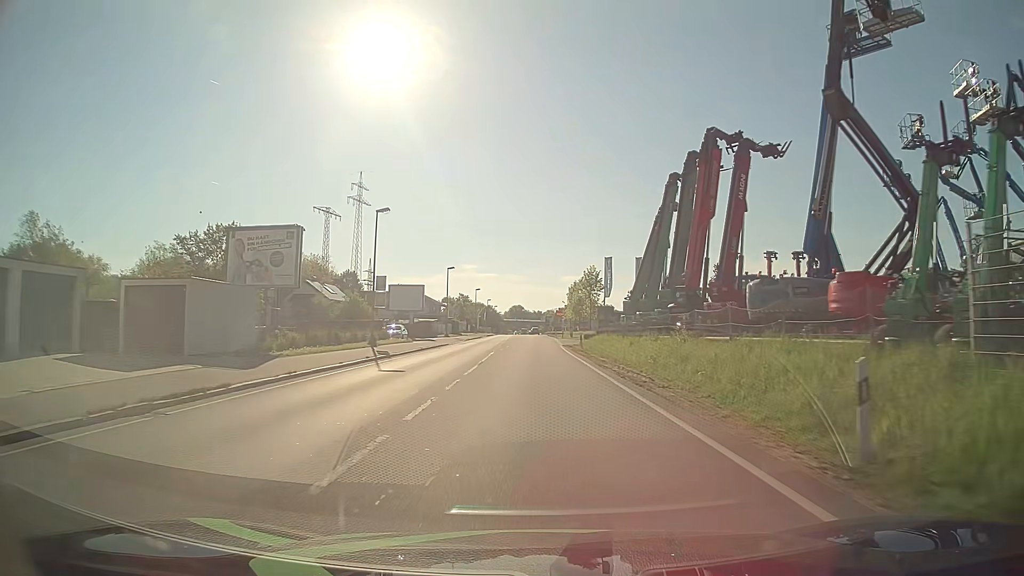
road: primary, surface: asphalt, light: Day
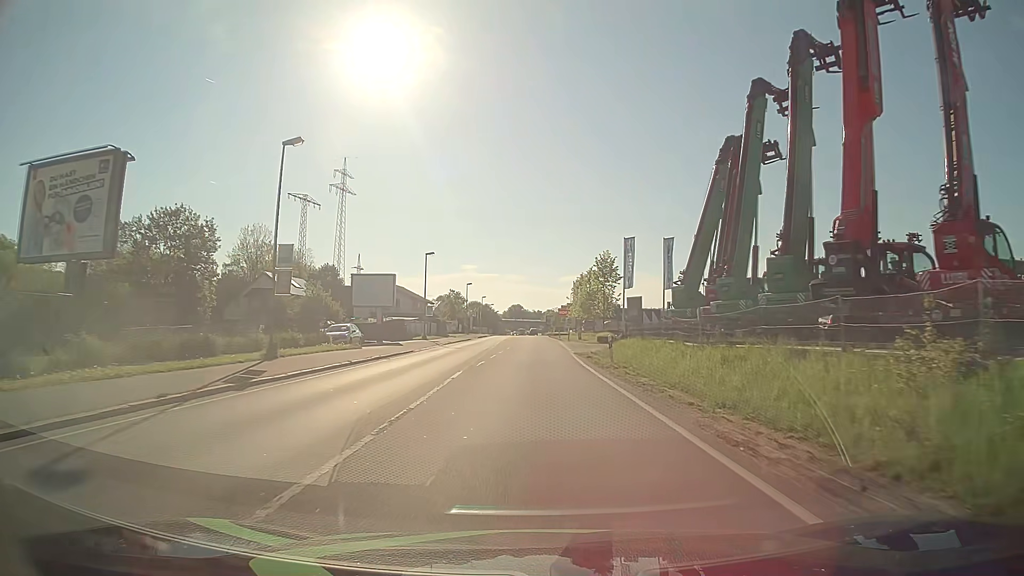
(0.0, +15.3) m; 0°
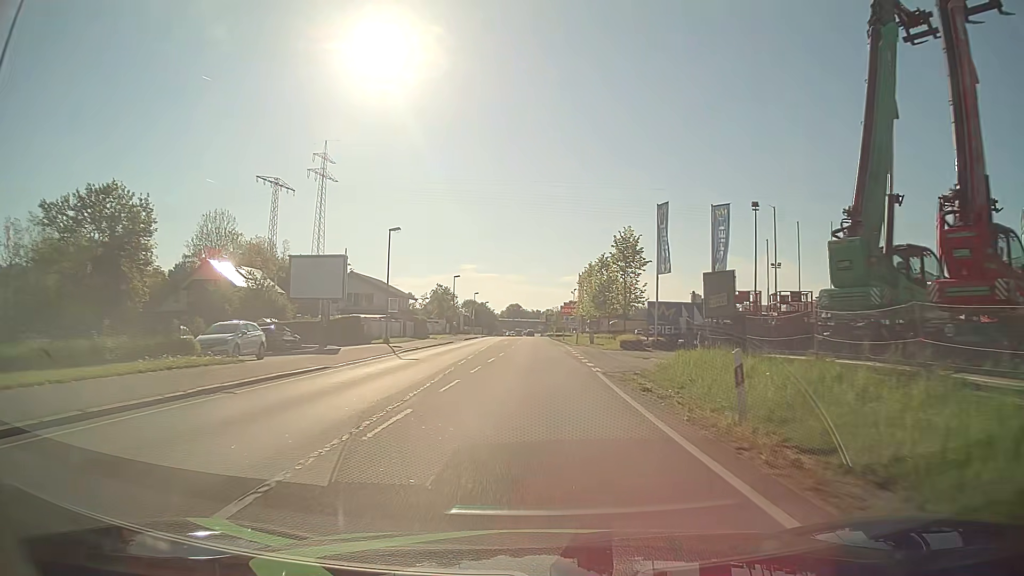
(+0.1, +15.3) m; 0°
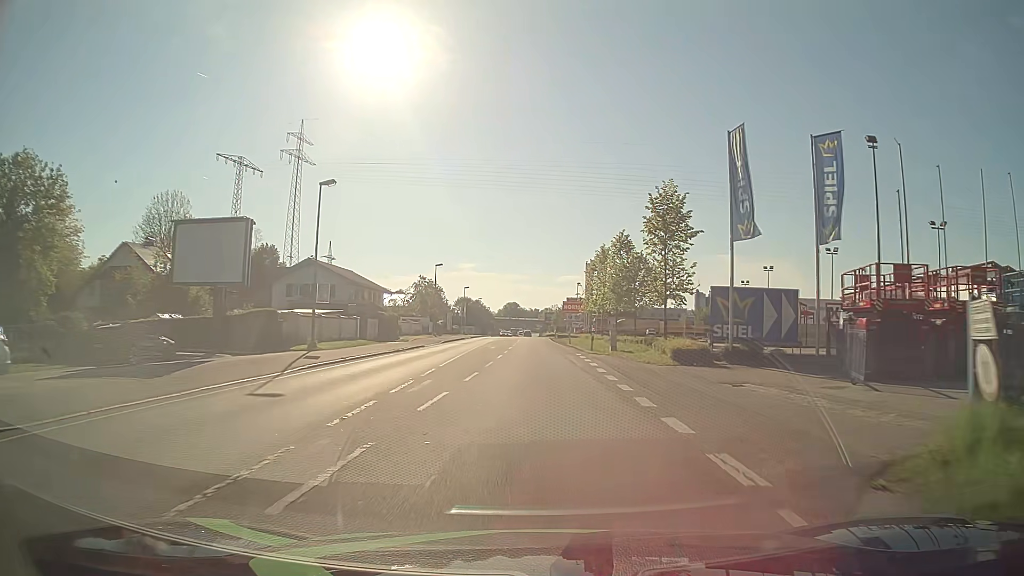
(+0.1, +15.3) m; +1°
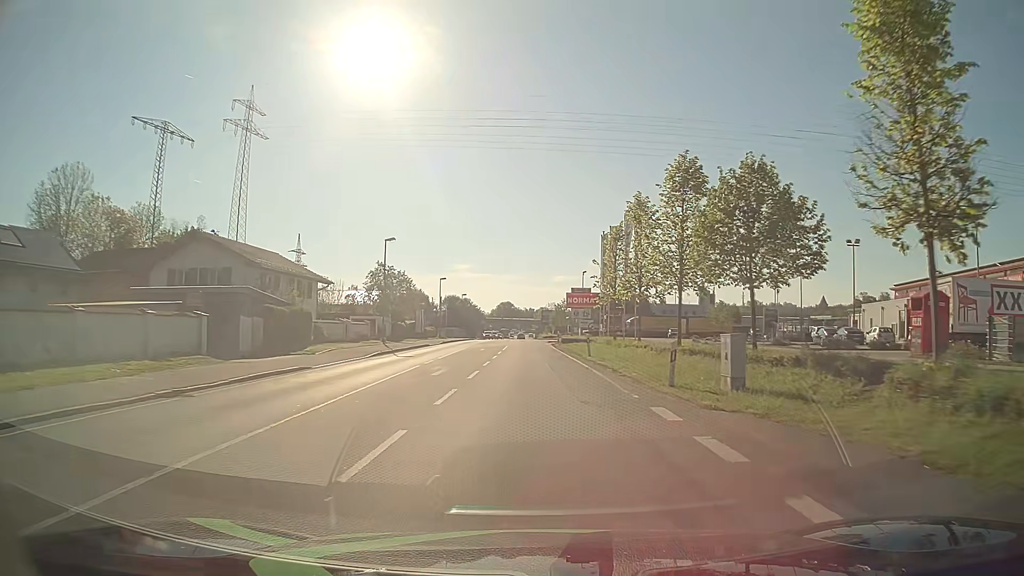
(-0.1, +22.9) m; 0°
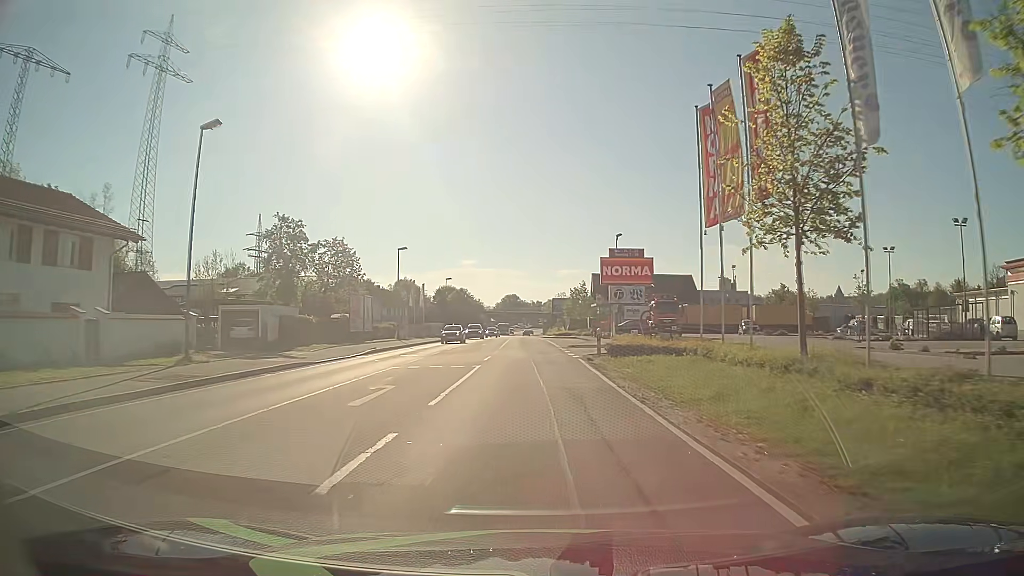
(-0.2, +30.6) m; -1°
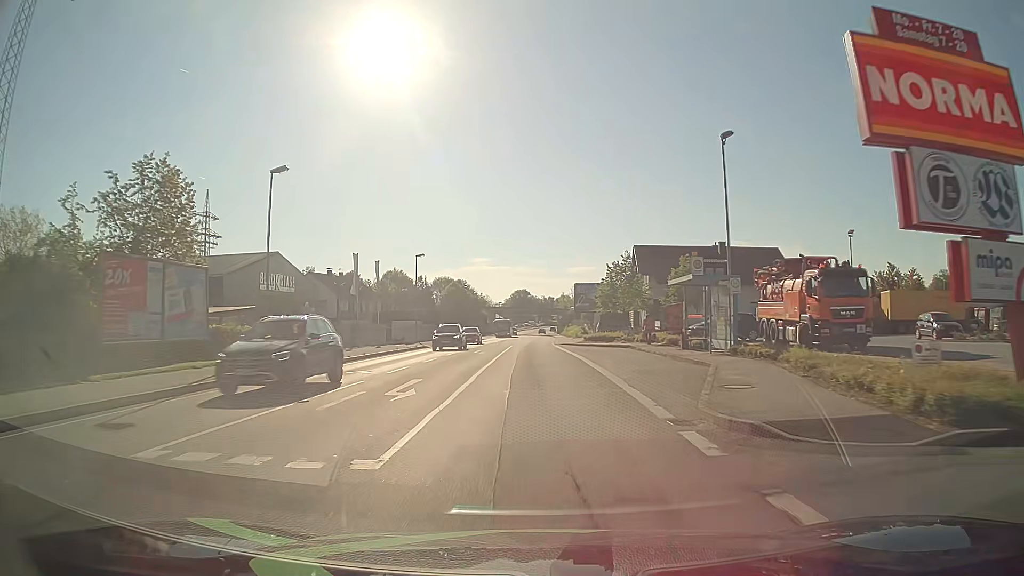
(-0.4, +30.6) m; -1°
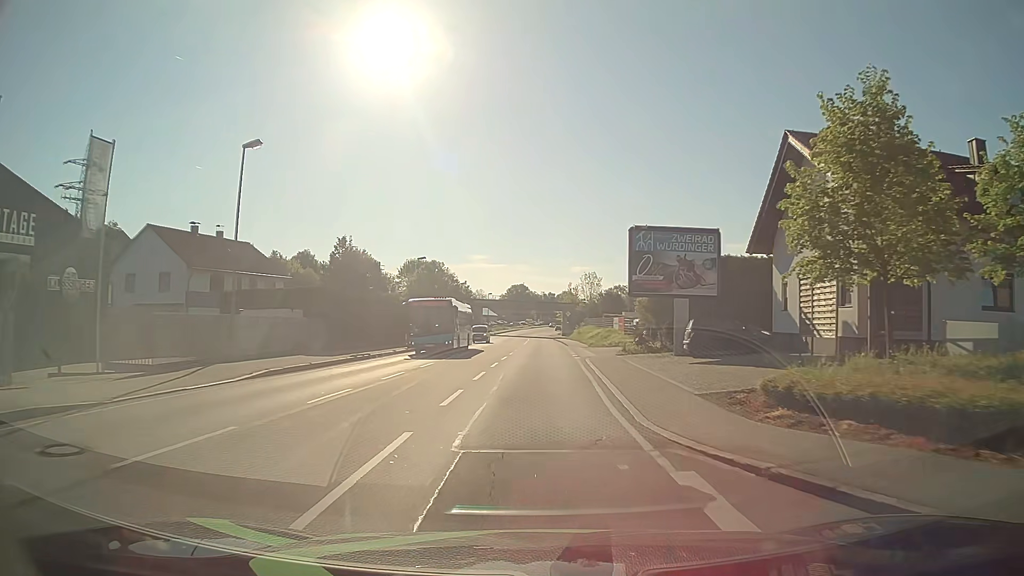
(-0.2, +38.4) m; 0°
(0, +10) (0, +20) (0, +30) (0, +40) (0, +50) (+1, +60) (+1, +70) (+1, +80) (+1, +90) (+1, +100) m
